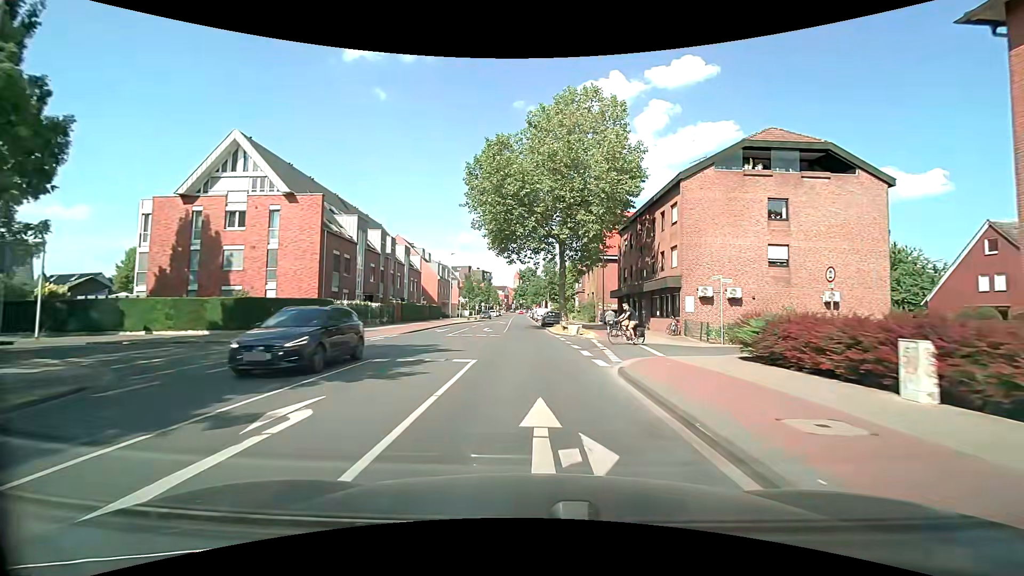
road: tertiary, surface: asphalt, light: Day
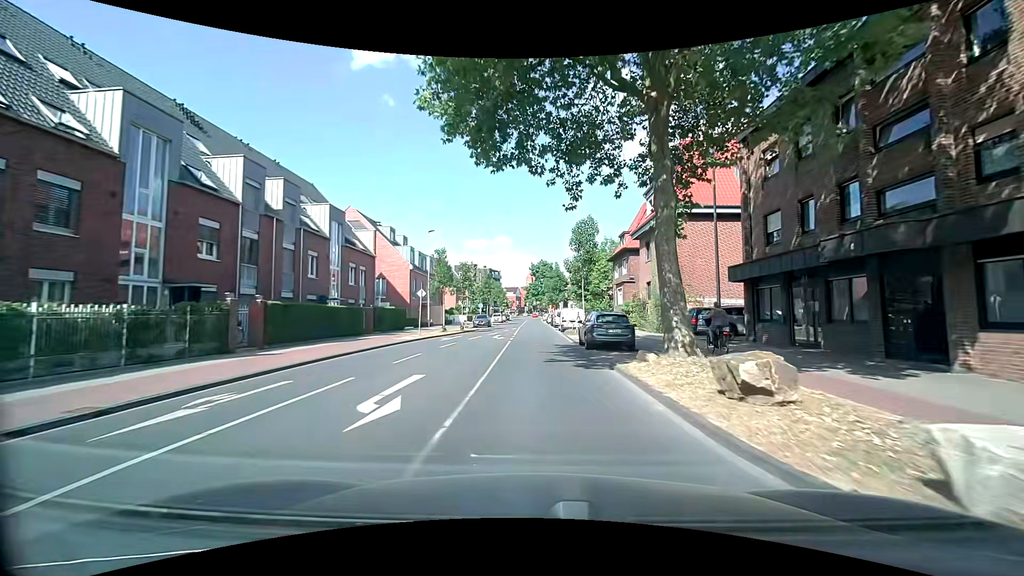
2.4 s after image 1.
(-0.6, +26.6) m; -1°
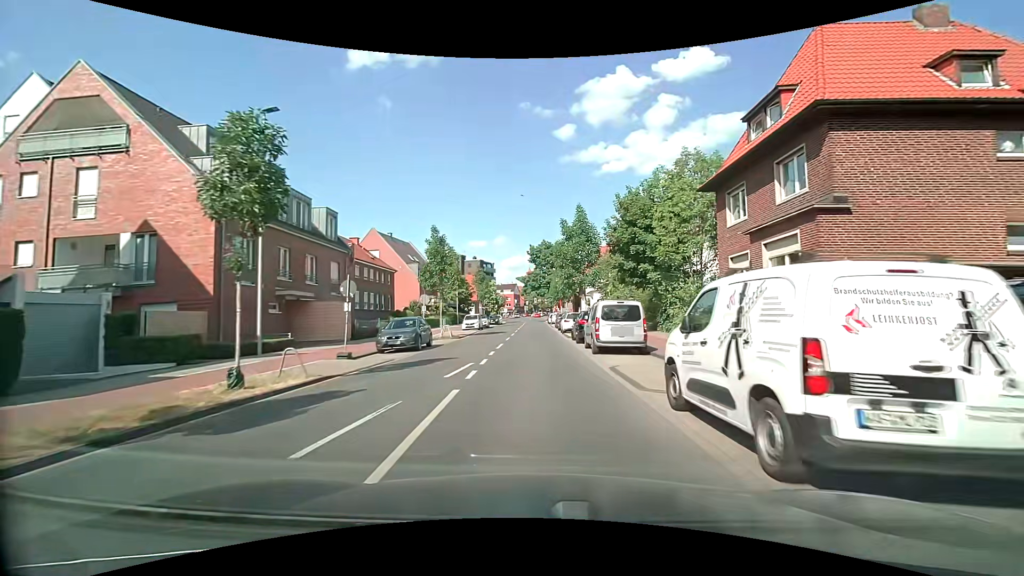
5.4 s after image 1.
(0.0, +33.0) m; 0°
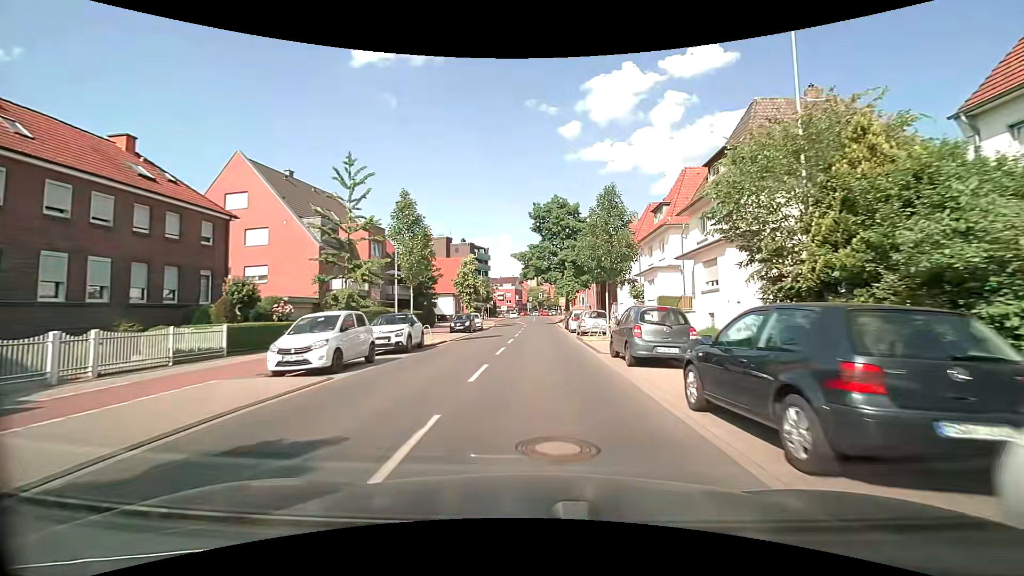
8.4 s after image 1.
(-0.2, +34.5) m; -1°
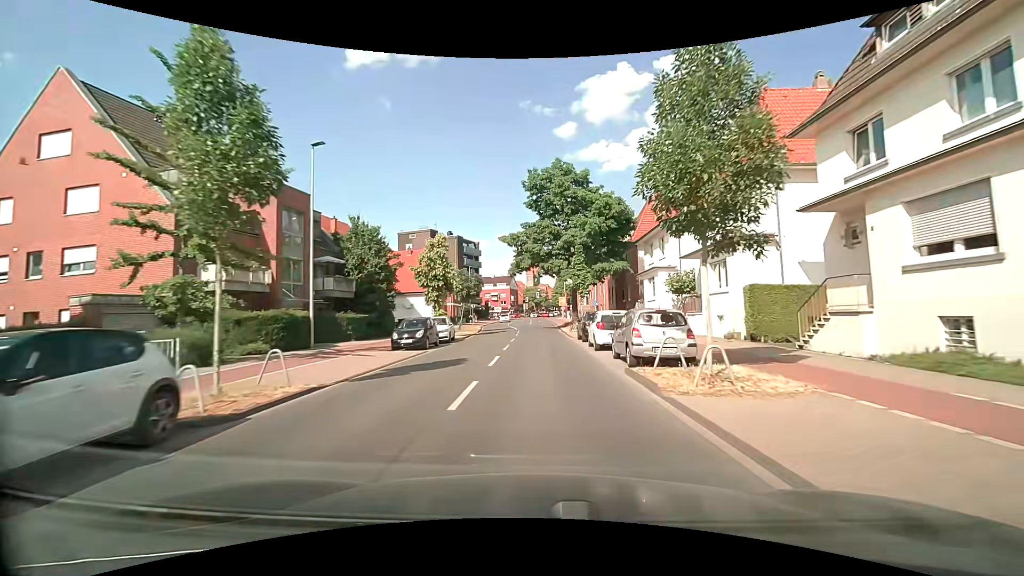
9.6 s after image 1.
(+0.2, +14.5) m; +1°
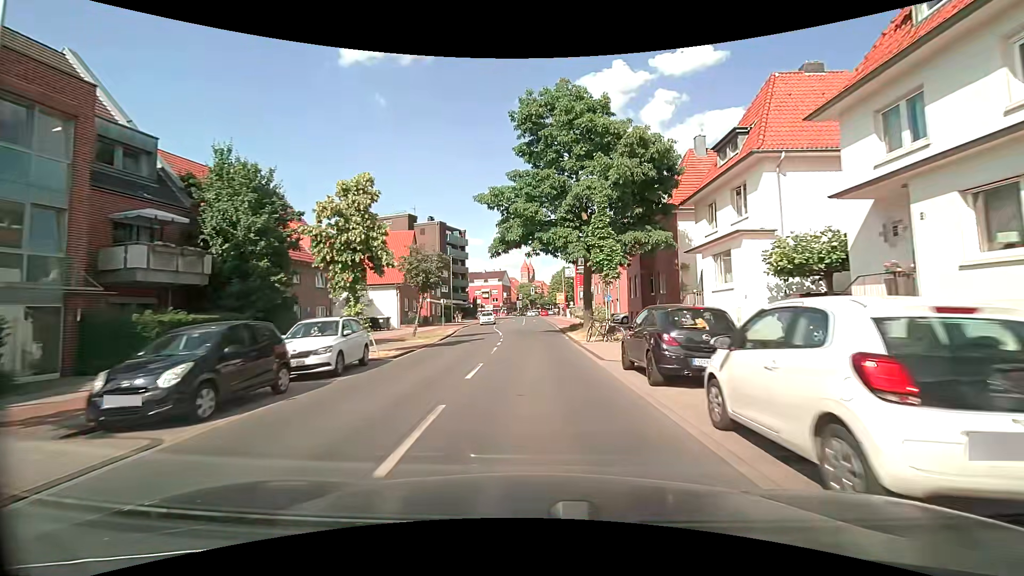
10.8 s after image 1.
(+0.1, +14.9) m; +1°
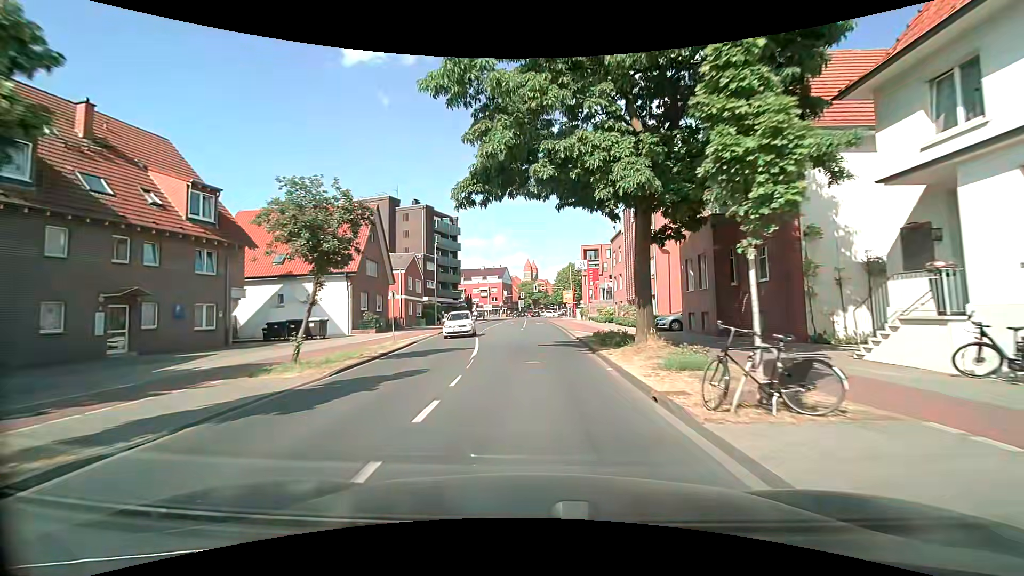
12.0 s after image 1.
(-0.1, +14.6) m; 0°
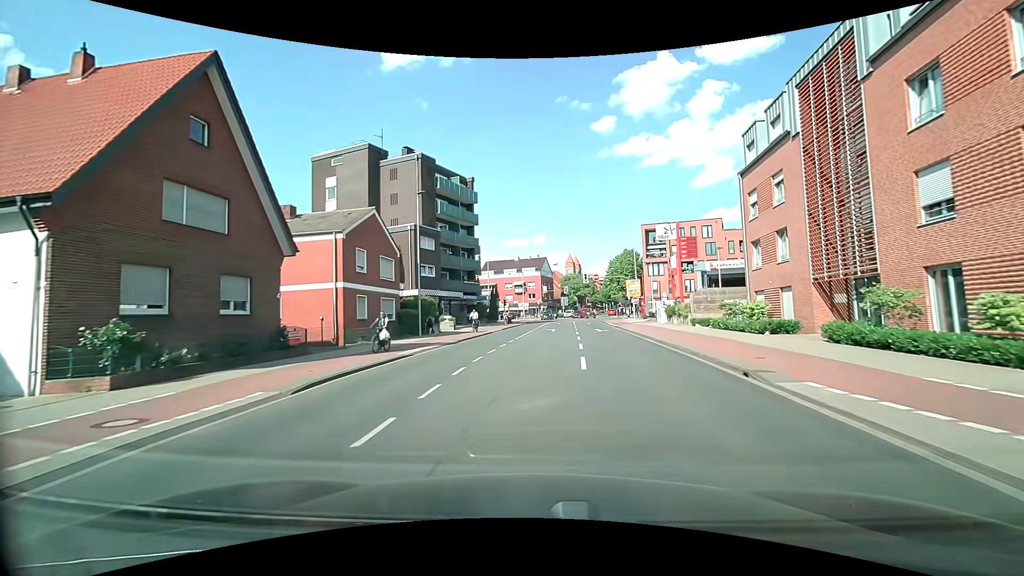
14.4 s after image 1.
(-1.1, +26.6) m; -5°
